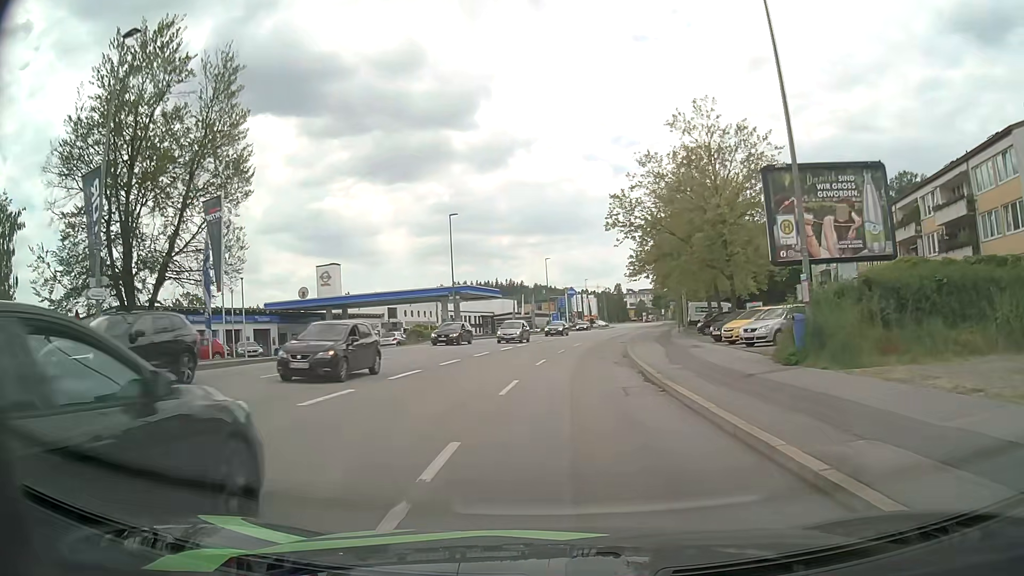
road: tertiary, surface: asphalt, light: Day
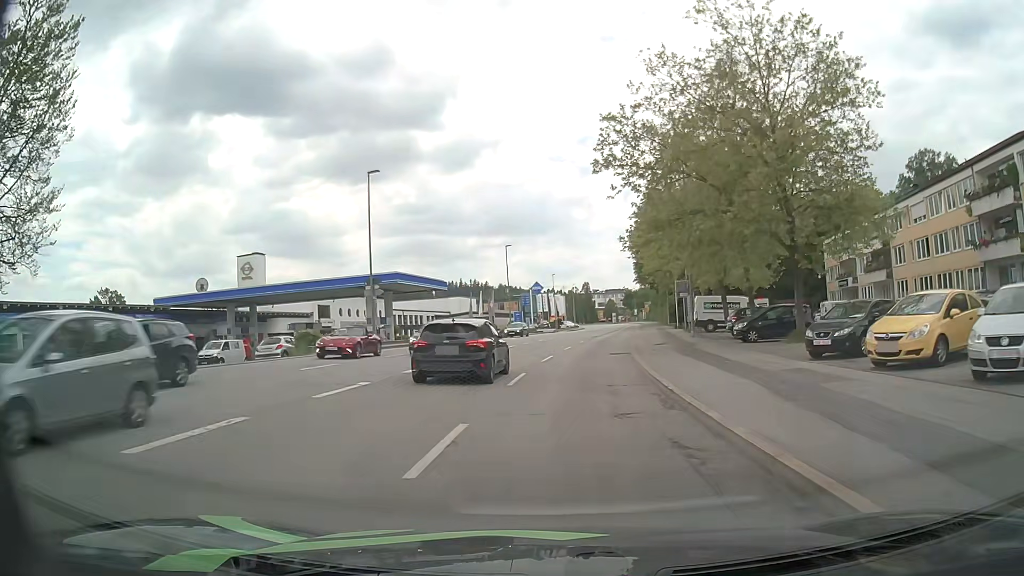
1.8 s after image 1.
(+0.4, +16.5) m; +3°
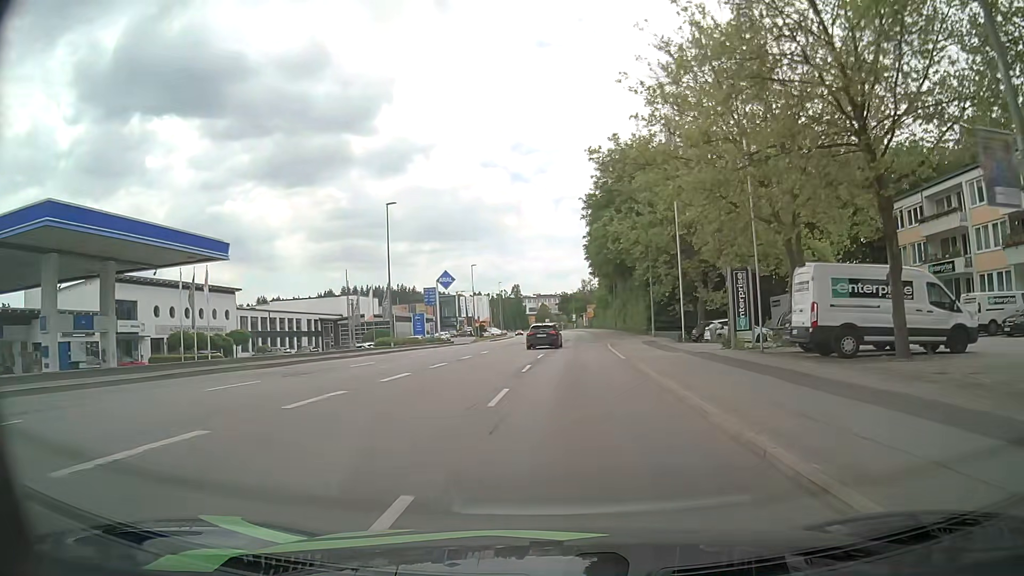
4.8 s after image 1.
(+1.6, +30.6) m; +6°
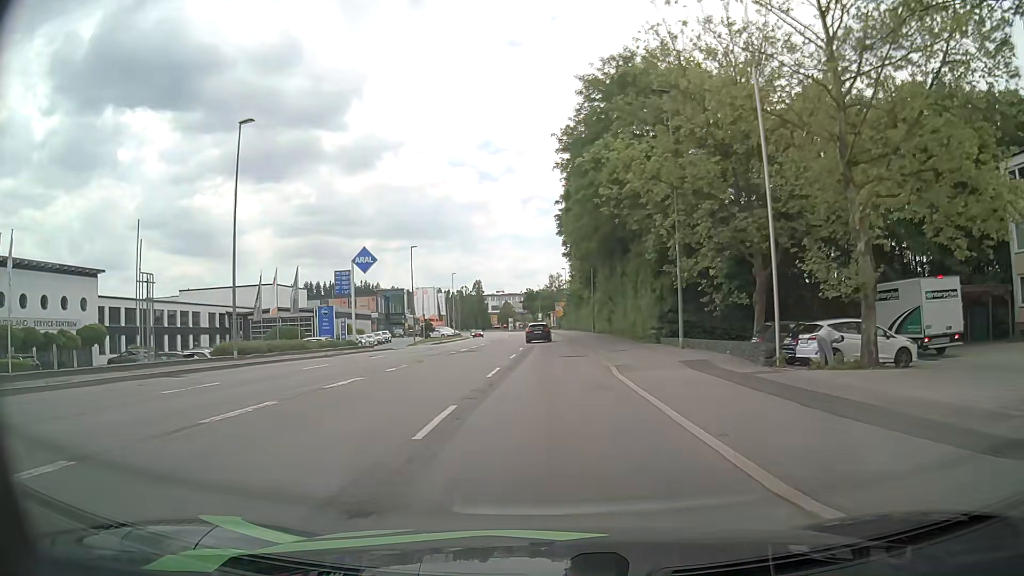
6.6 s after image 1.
(+0.6, +20.1) m; +3°
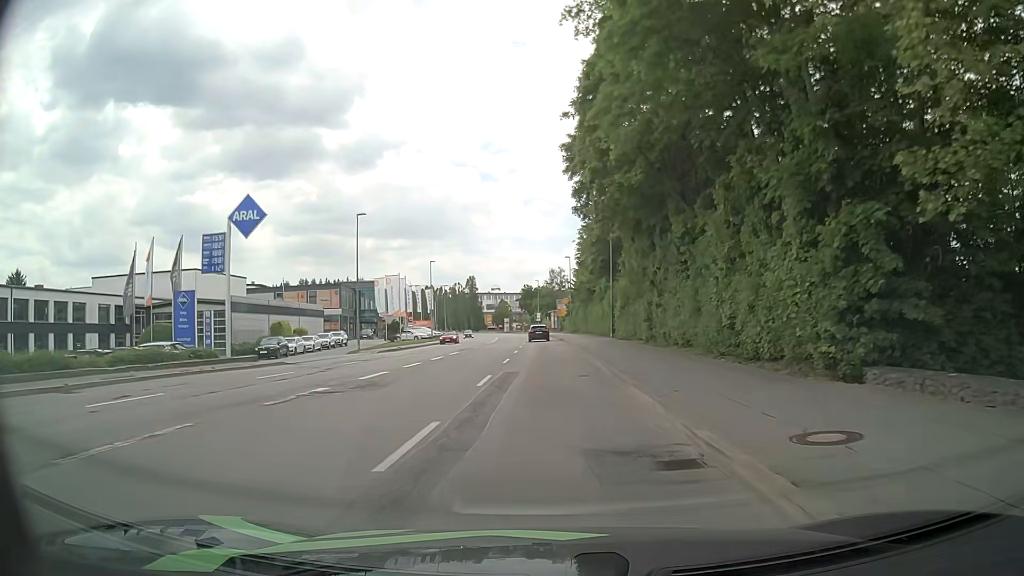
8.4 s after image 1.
(0.0, +21.3) m; 0°
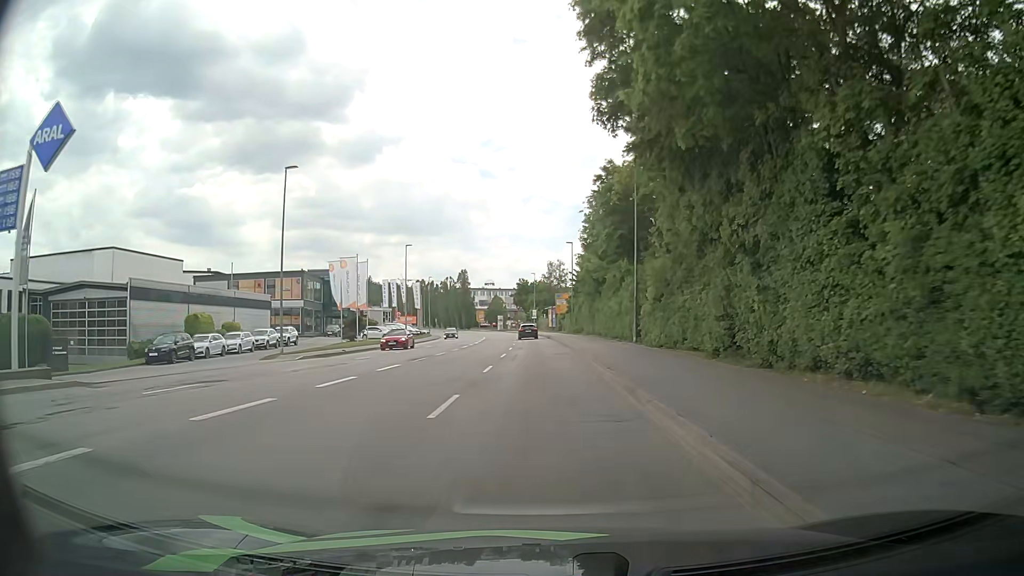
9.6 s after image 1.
(0.0, +14.8) m; +1°
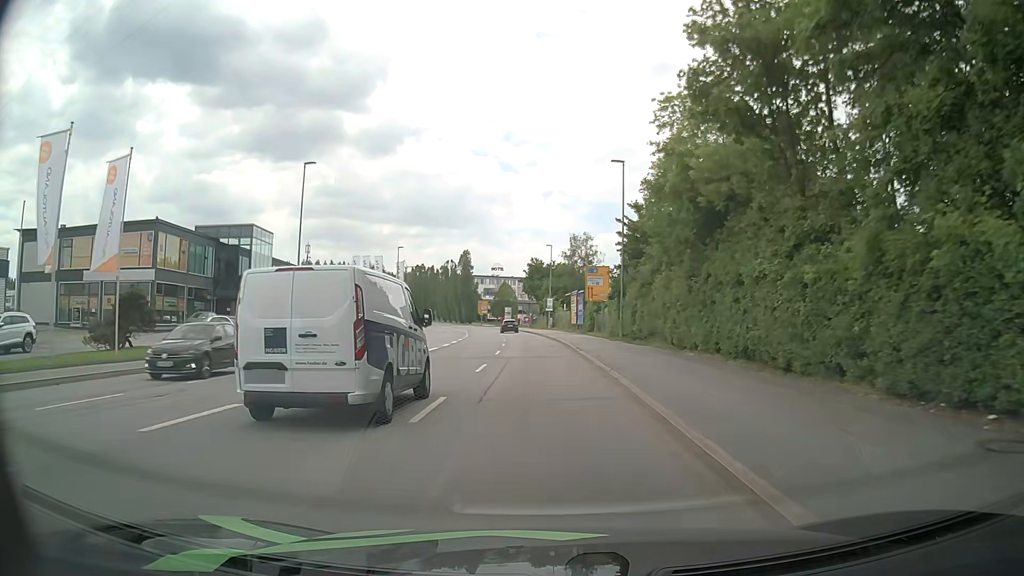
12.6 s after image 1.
(-0.4, +37.2) m; -2°
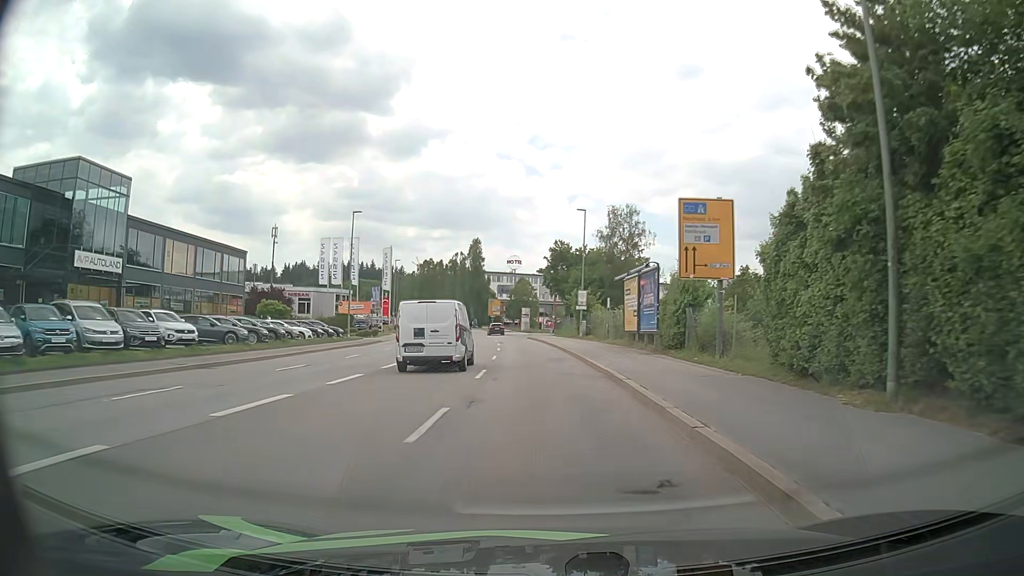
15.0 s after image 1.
(-0.5, +28.5) m; -2°
